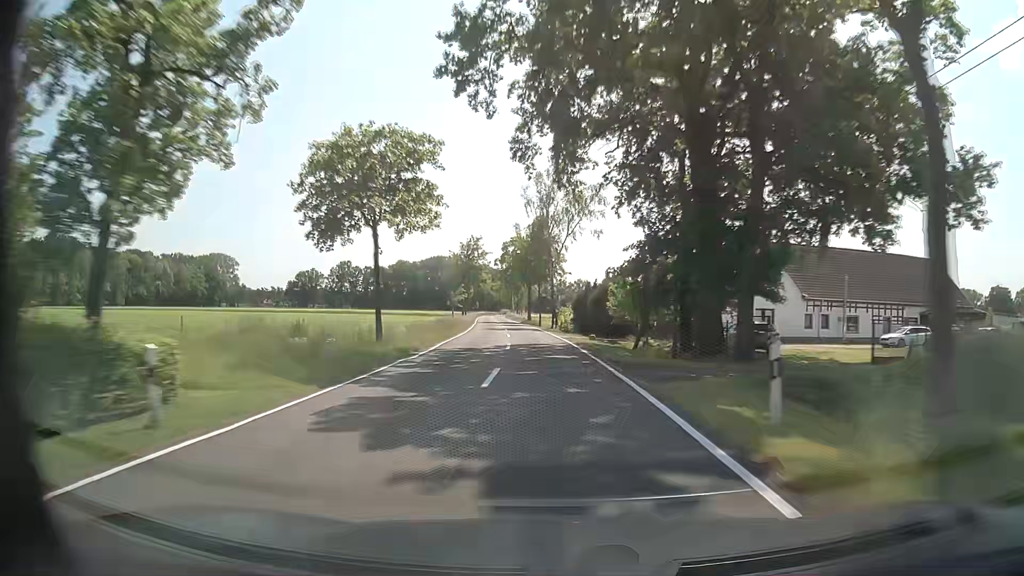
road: tertiary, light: Day
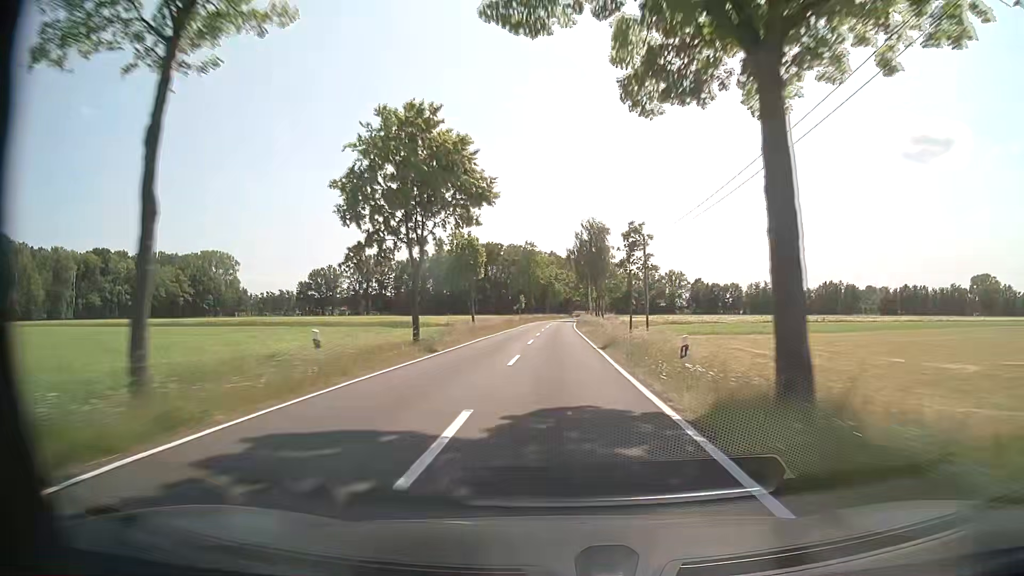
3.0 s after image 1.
(-5.5, +78.8) m; -6°
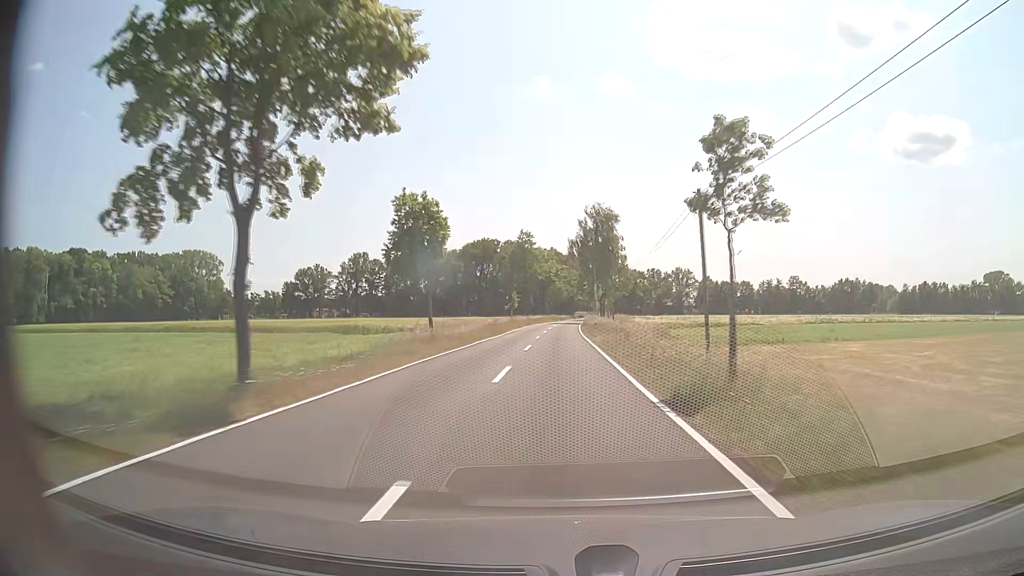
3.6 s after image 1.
(0.0, +15.9) m; 0°
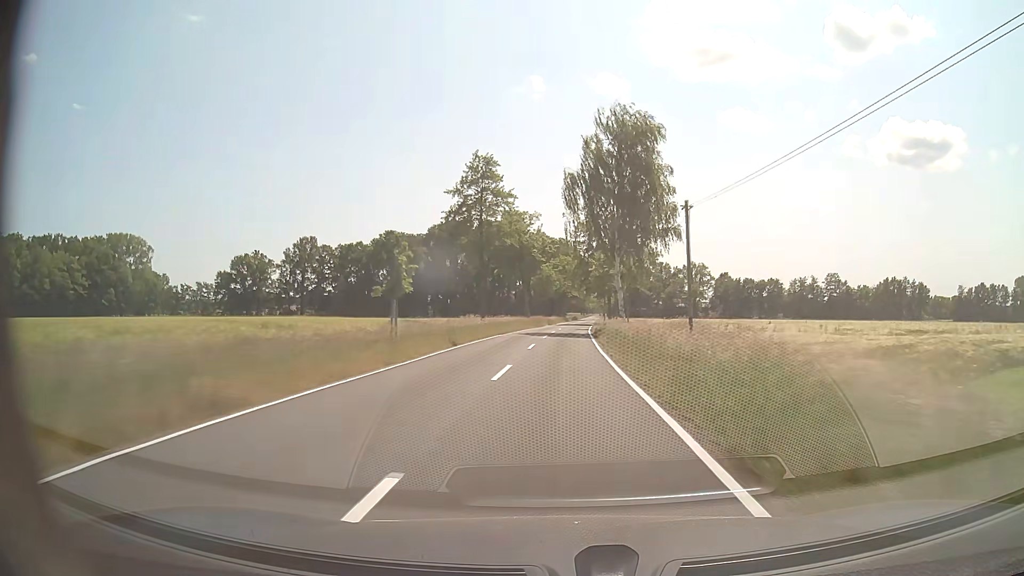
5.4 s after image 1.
(+0.3, +47.9) m; +1°
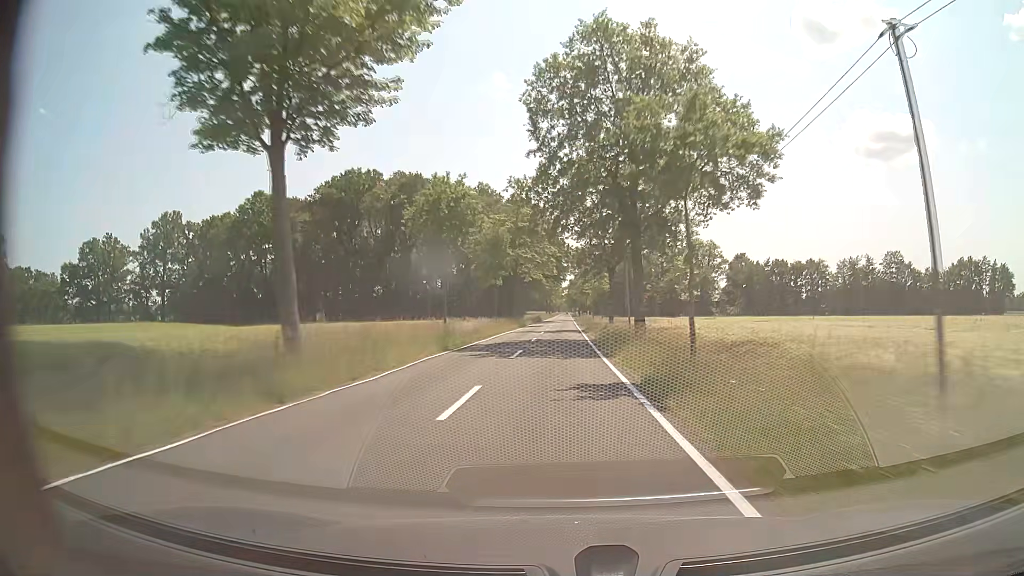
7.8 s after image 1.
(+1.8, +64.8) m; +3°
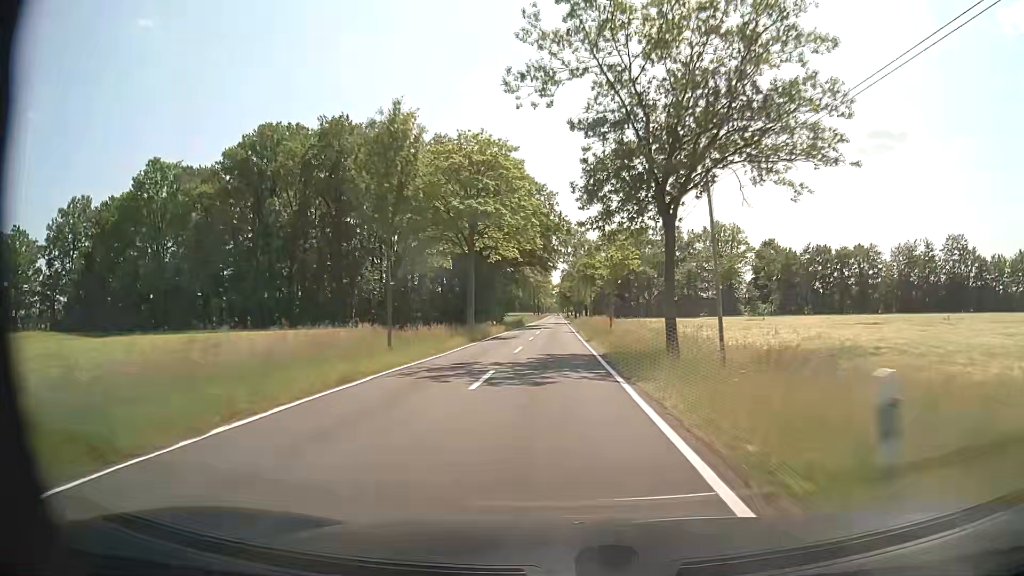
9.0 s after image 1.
(+0.3, +32.7) m; +1°
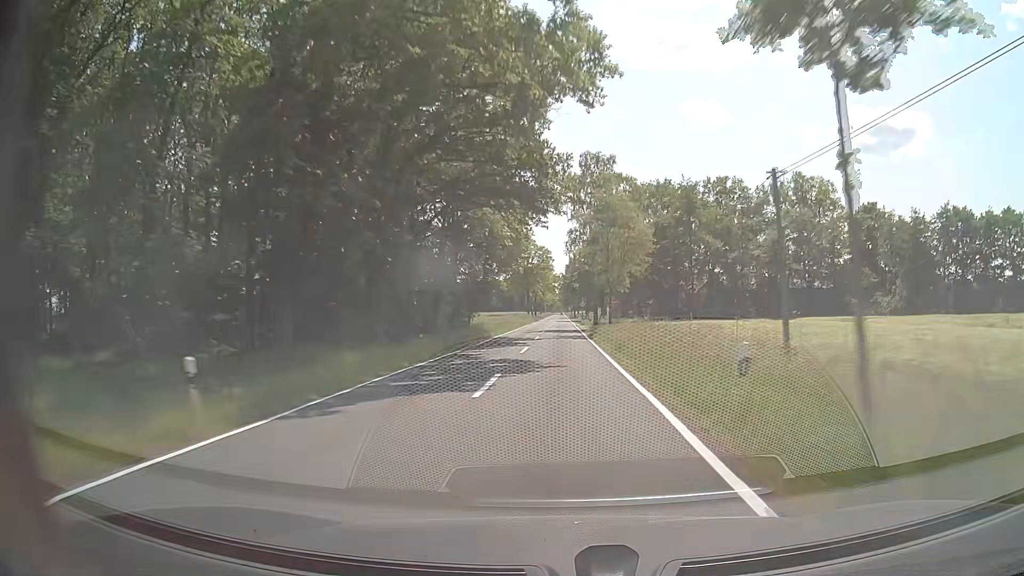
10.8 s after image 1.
(0.0, +49.2) m; 0°
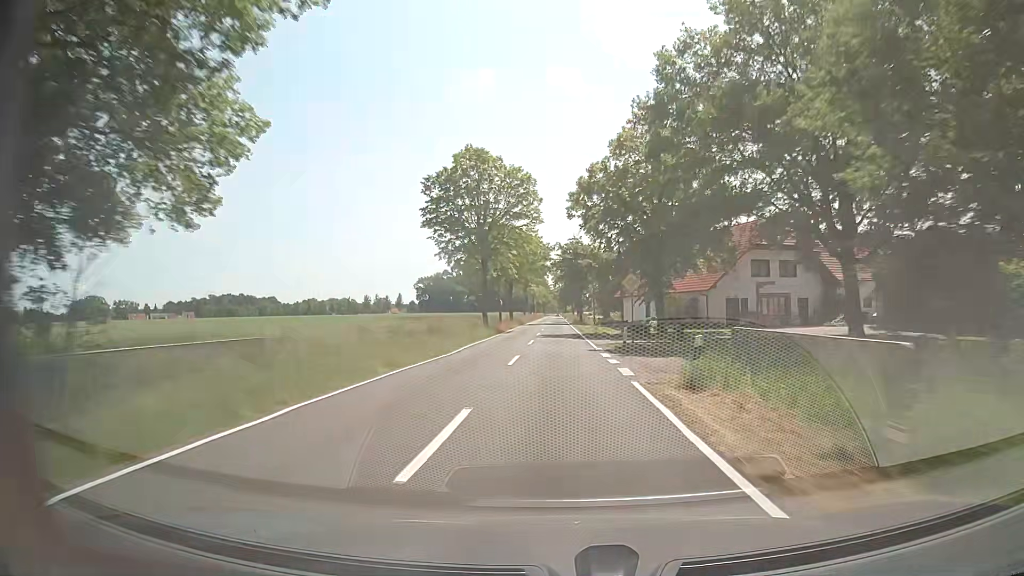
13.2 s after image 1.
(+0.6, +65.7) m; 0°
(0, +10) (0, +20) (0, +30) (0, +40) (0, +50) (0, +60) (0, +70) (0, +80) (0, +90) (0, +100) m
